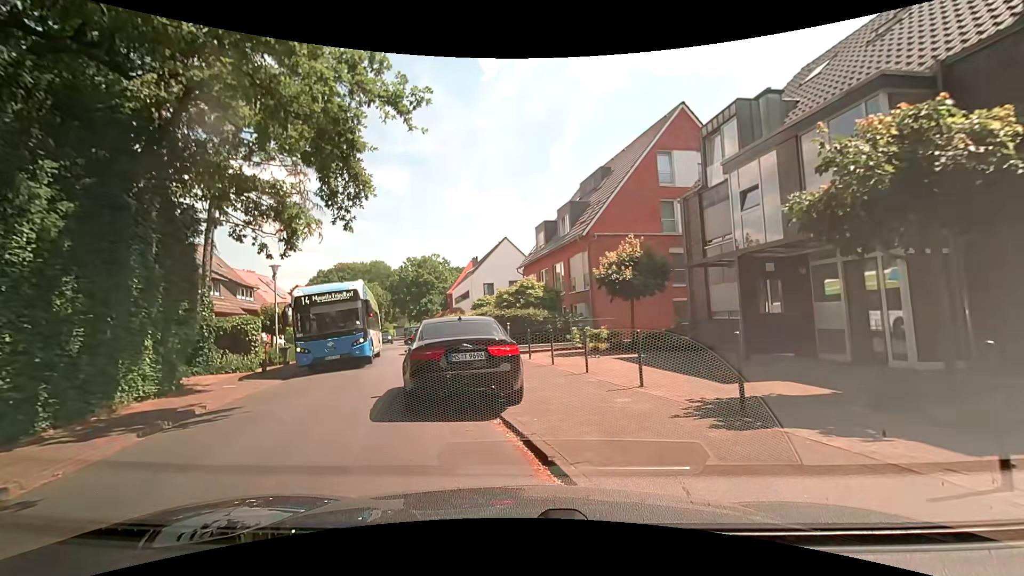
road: residential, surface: asphalt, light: Day
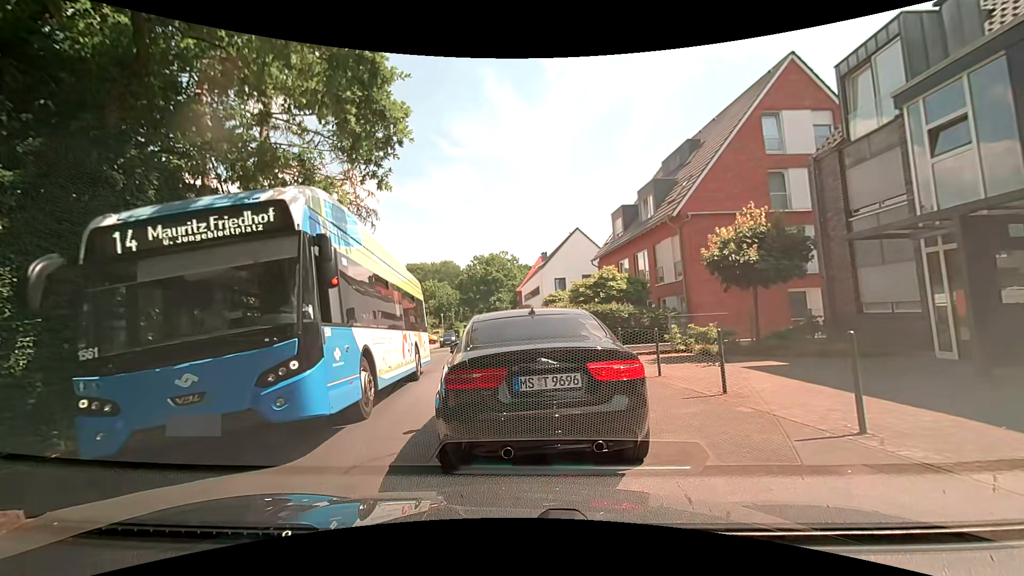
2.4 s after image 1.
(-0.3, +3.3) m; -10°
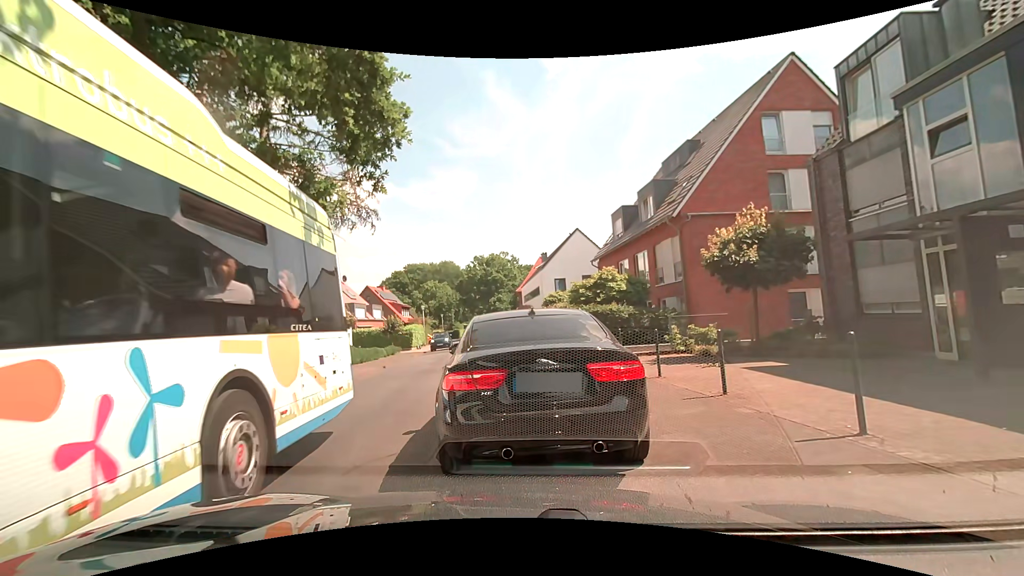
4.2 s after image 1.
(0.0, +0.1) m; 0°
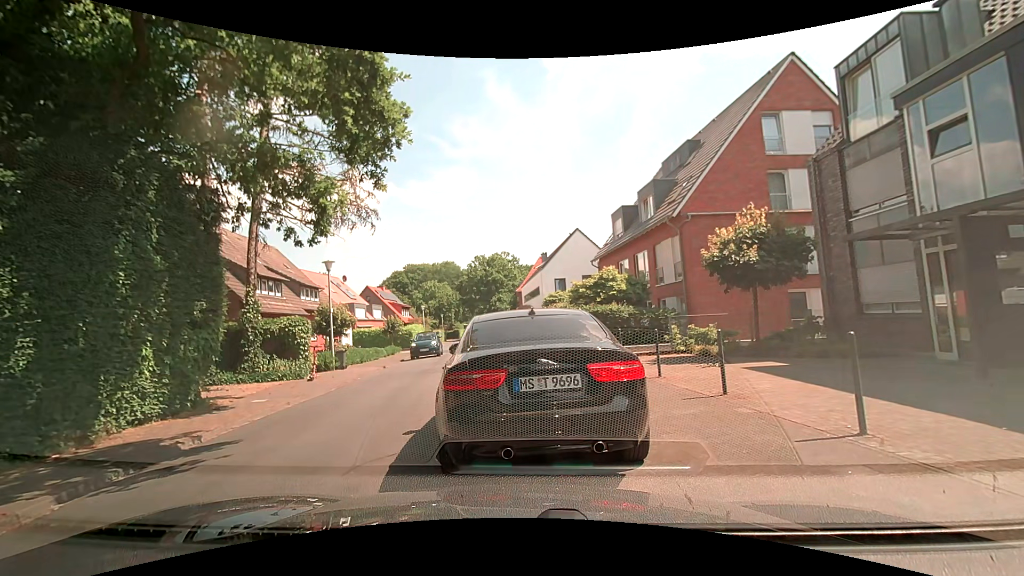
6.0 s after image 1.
(0.0, 0.0) m; 0°
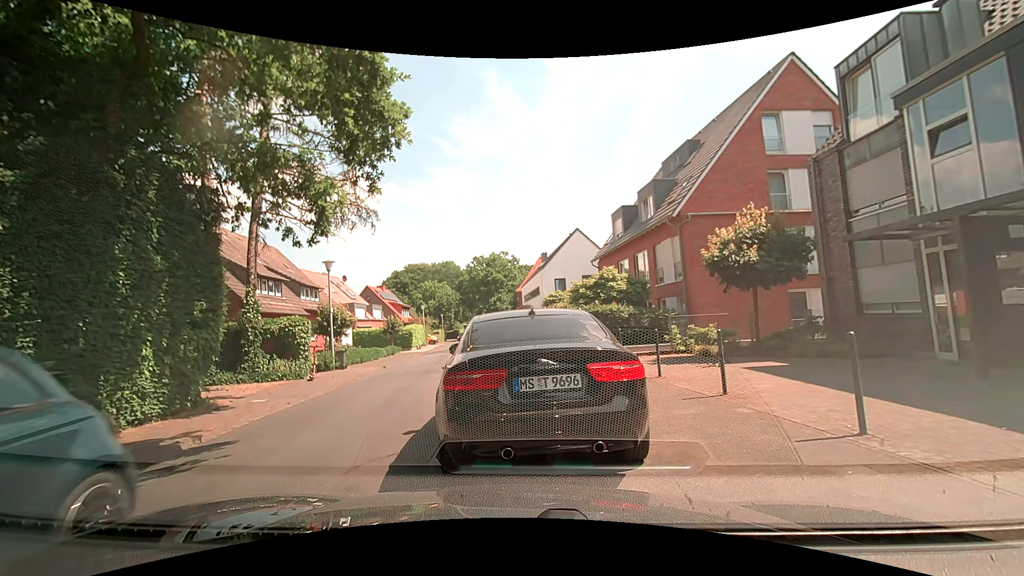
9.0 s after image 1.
(0.0, 0.0) m; 0°
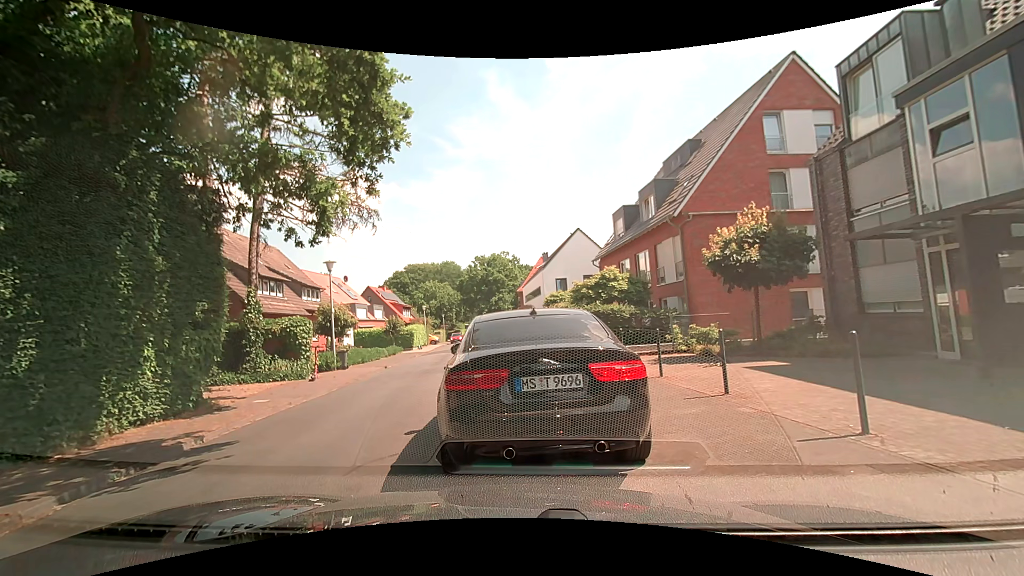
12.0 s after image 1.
(0.0, 0.0) m; 0°
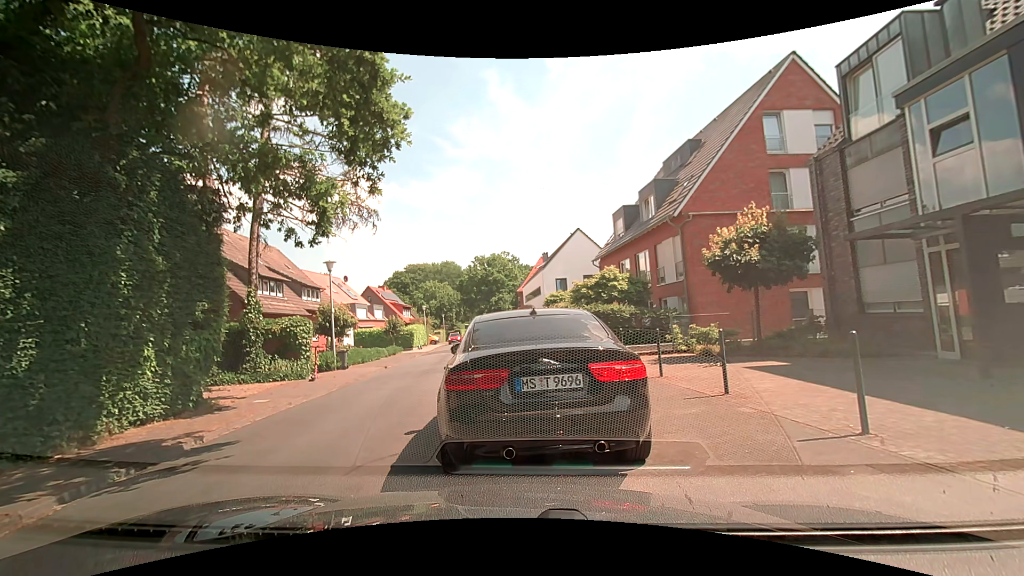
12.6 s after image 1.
(0.0, 0.0) m; 0°
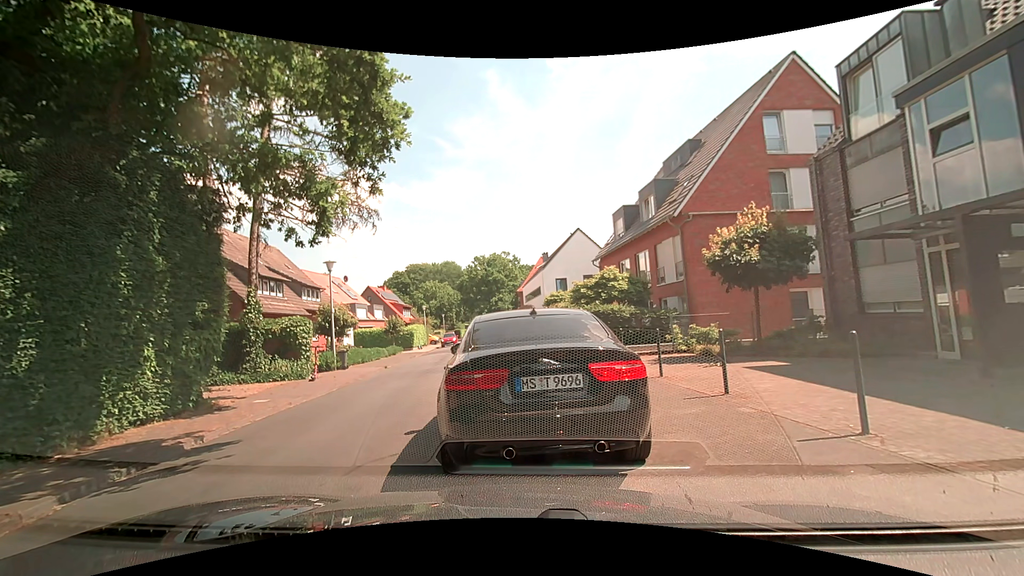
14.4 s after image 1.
(0.0, 0.0) m; 0°
